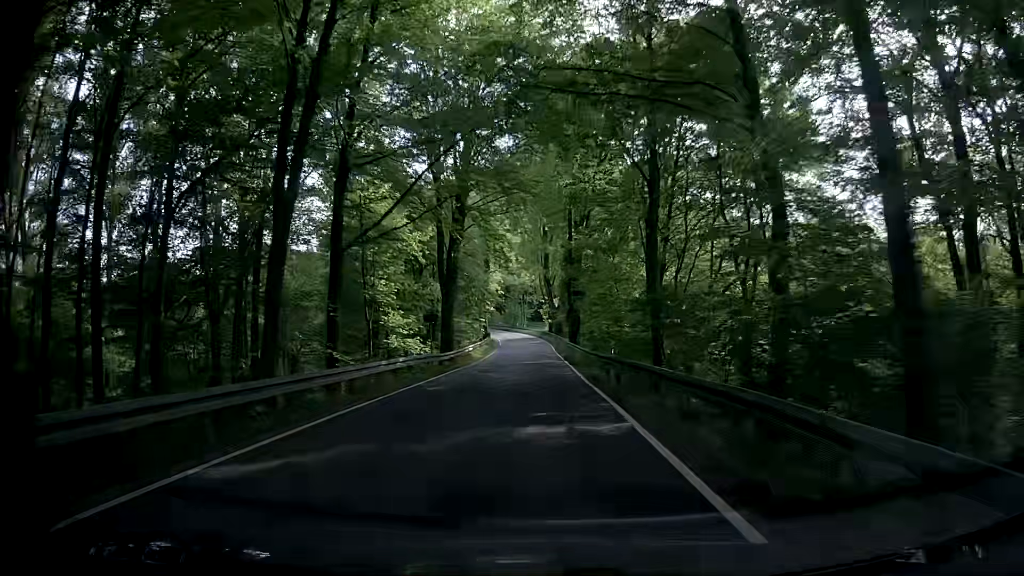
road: tertiary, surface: asphalt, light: Day
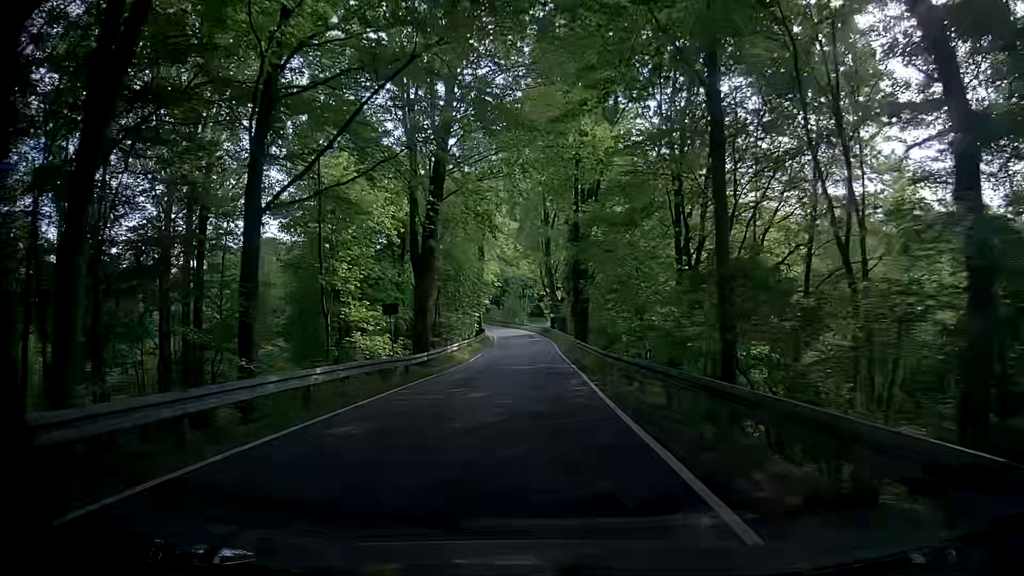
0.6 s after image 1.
(+0.1, +8.5) m; 0°
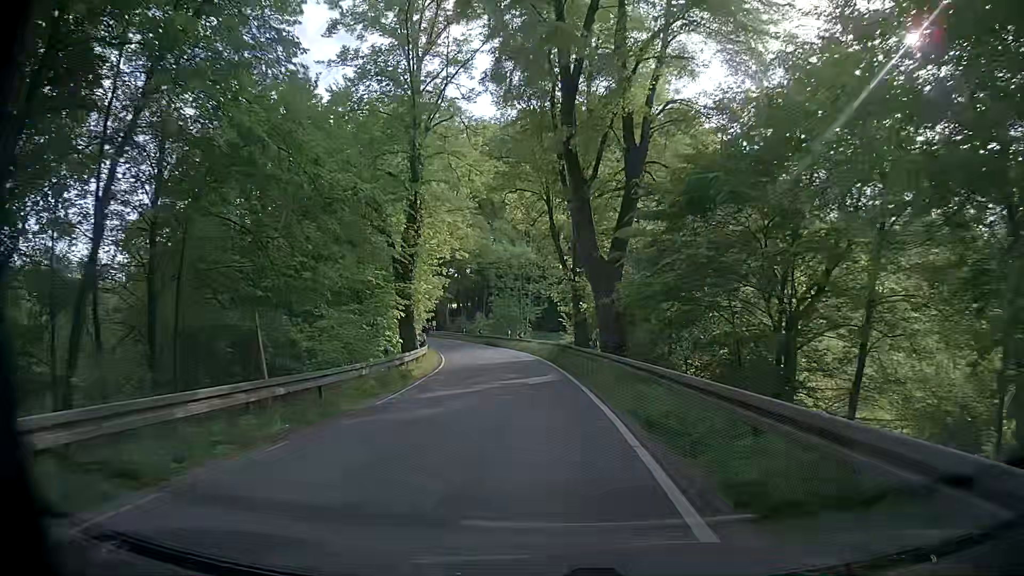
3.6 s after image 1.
(+0.1, +42.0) m; -1°
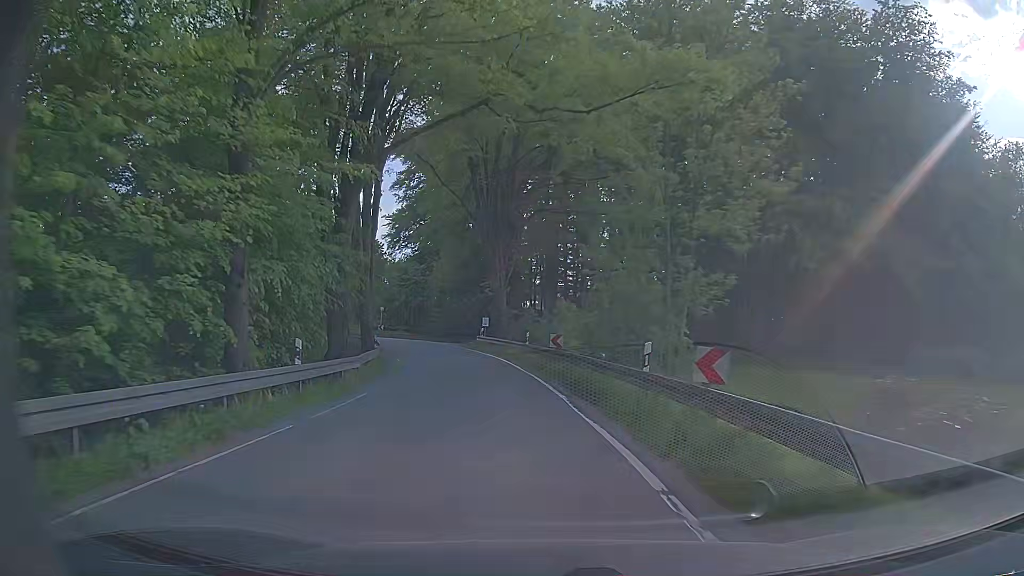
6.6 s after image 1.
(-2.5, +41.6) m; -10°
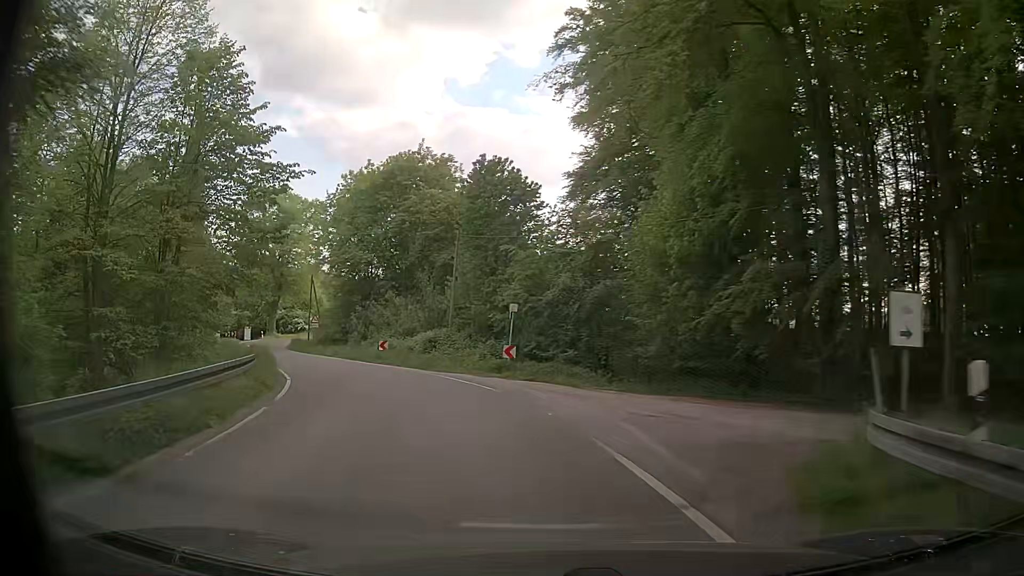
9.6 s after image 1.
(-4.8, +39.3) m; -18°
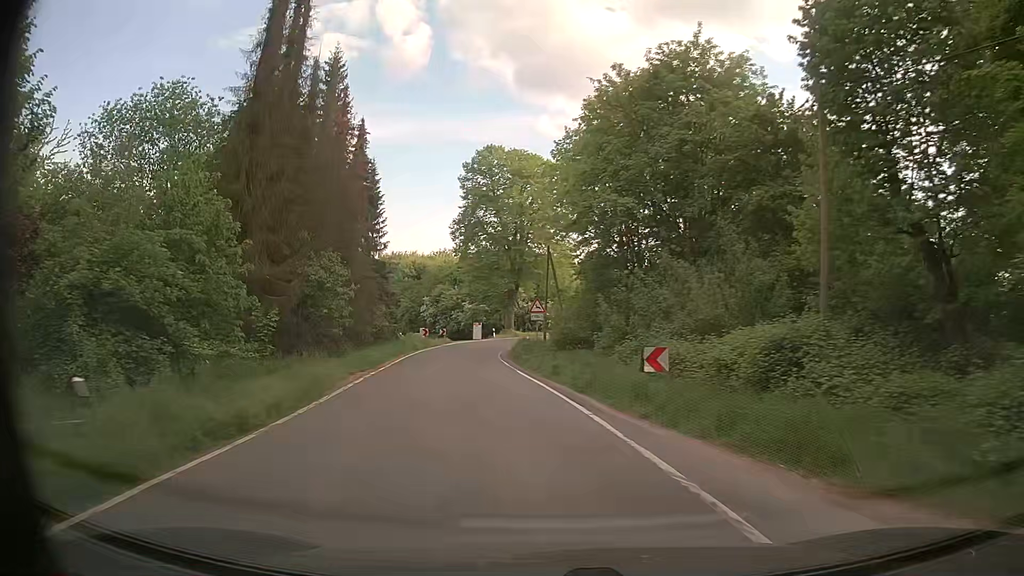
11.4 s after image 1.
(-4.9, +22.4) m; -23°
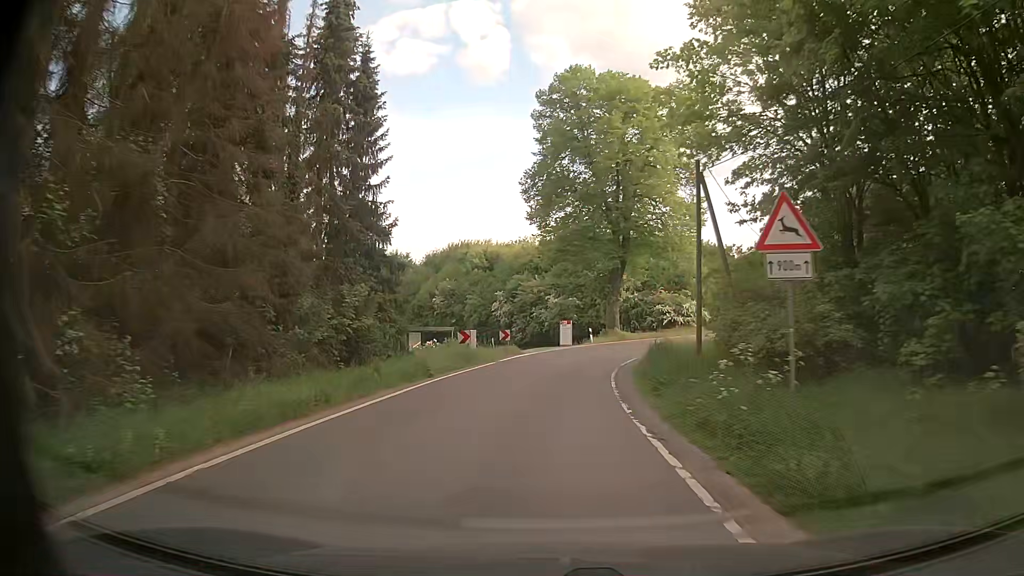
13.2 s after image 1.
(-2.3, +24.1) m; -8°
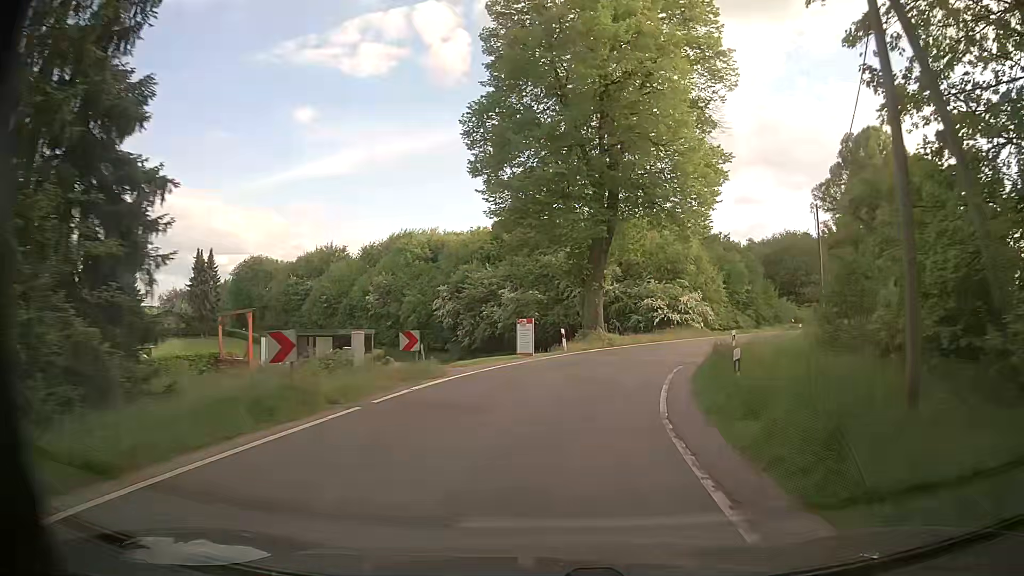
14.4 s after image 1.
(+0.1, +16.1) m; +2°
(+1, +10) (+2, +20) (+6, +29) (+10, +38) (+16, +46) (+22, +54) (+29, +62) (+36, +69) (+42, +76) (+49, +84) m
